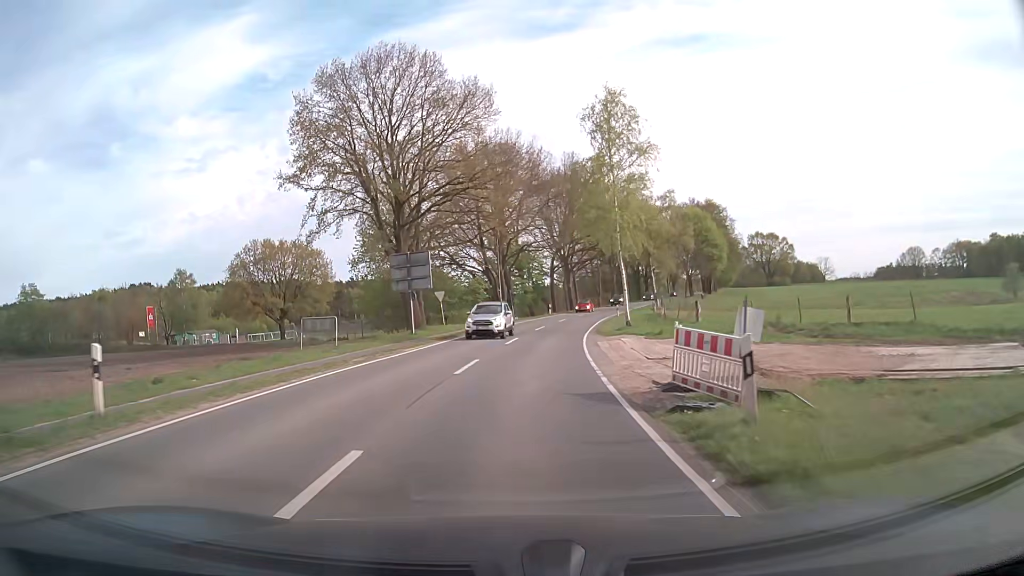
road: secondary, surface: asphalt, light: Day
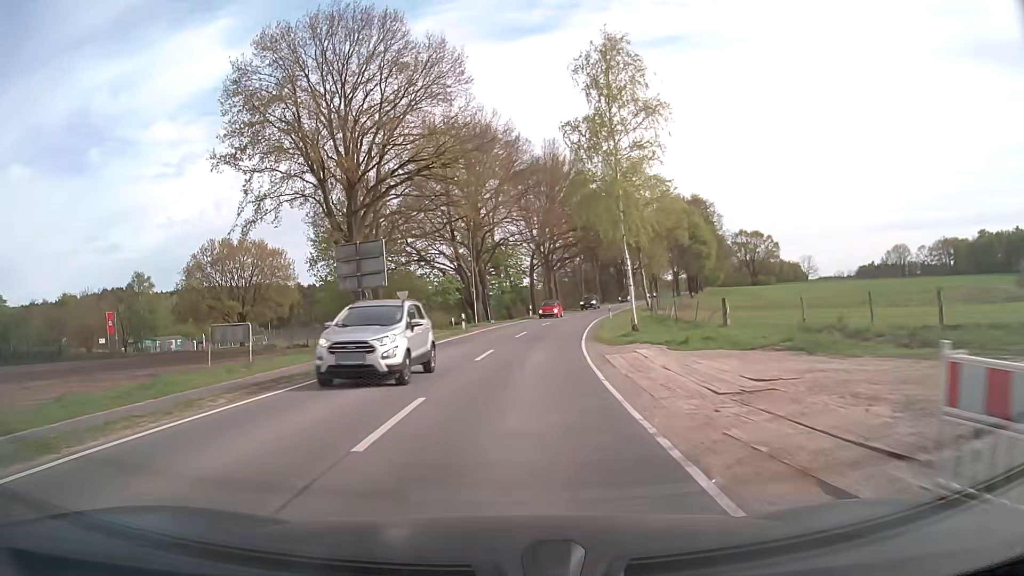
(+0.1, +7.8) m; +2°
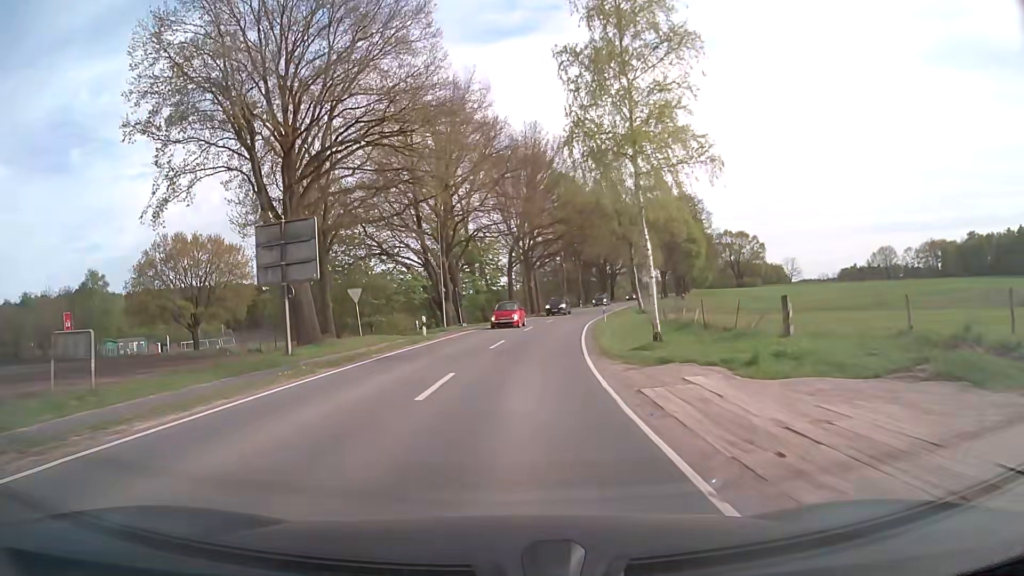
(+0.1, +8.1) m; +2°
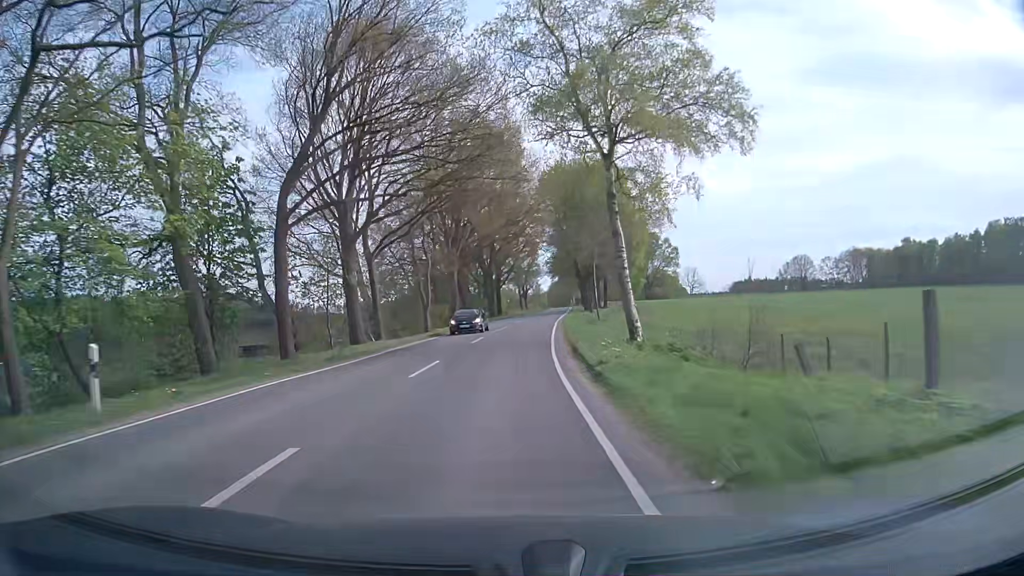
(+4.2, +43.4) m; +11°
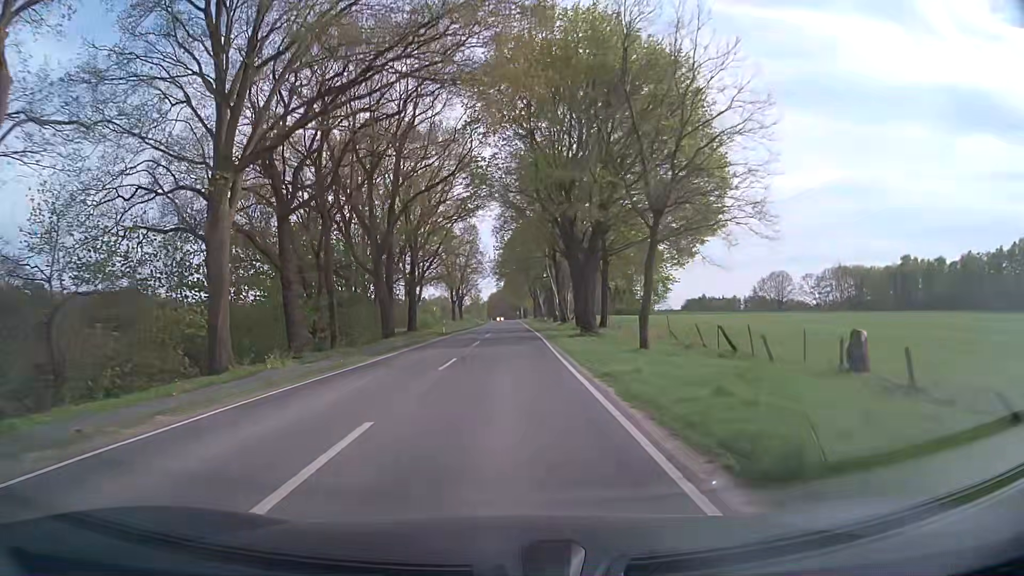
(+2.0, +45.8) m; +5°
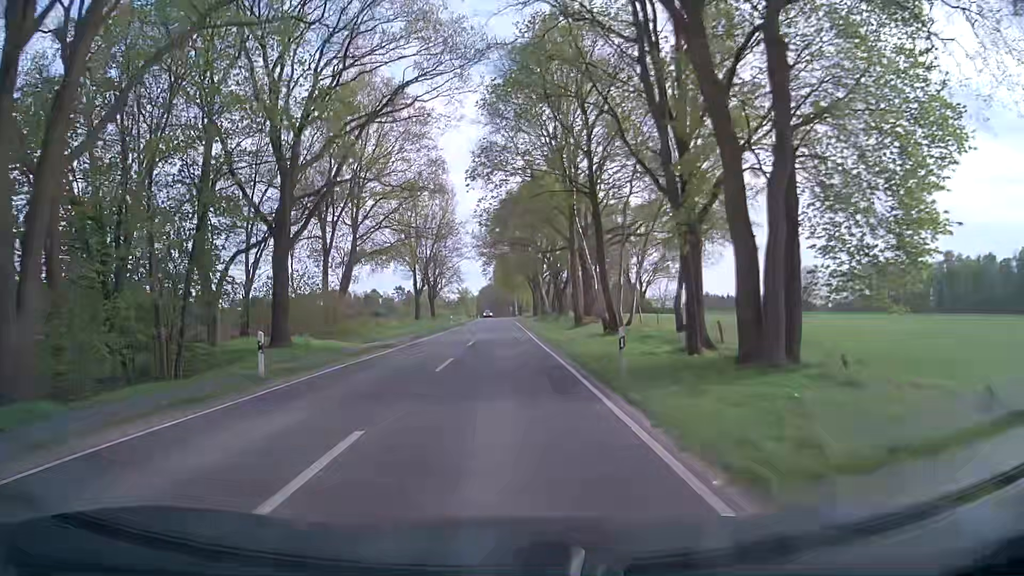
(+0.9, +37.2) m; +2°
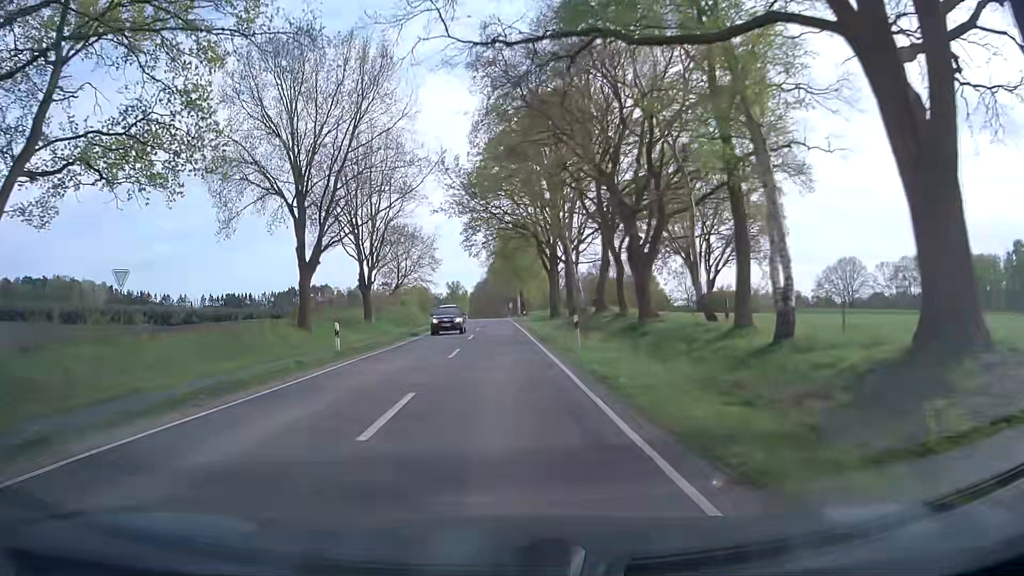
(-0.2, +44.4) m; 0°
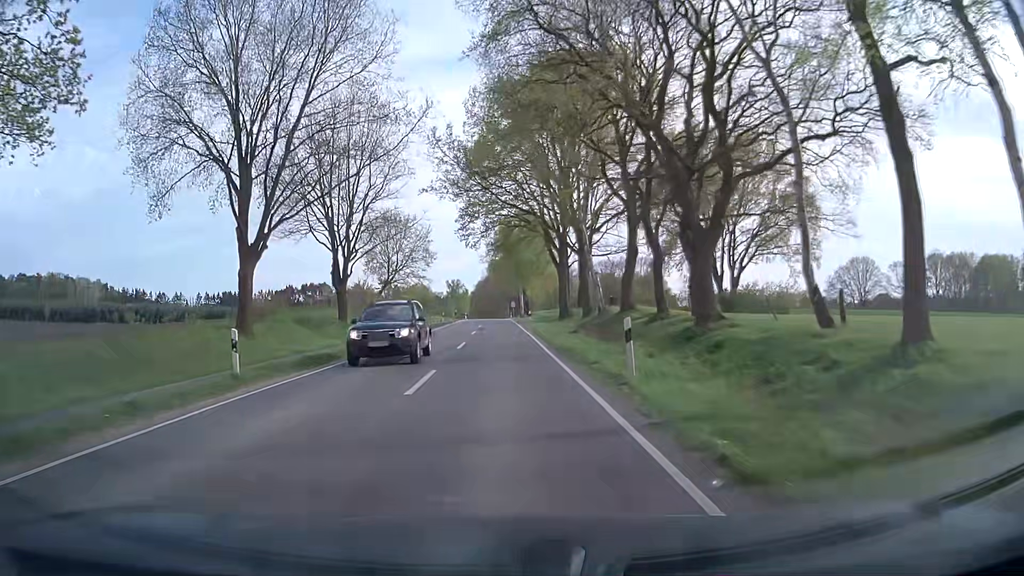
(0.0, +8.6) m; 0°
(0, +10) (0, +20) (0, +30) (-1, +40) (-1, +50) (-1, +60) (-1, +70) (-1, +80) (-2, +90) (-2, +100) m
